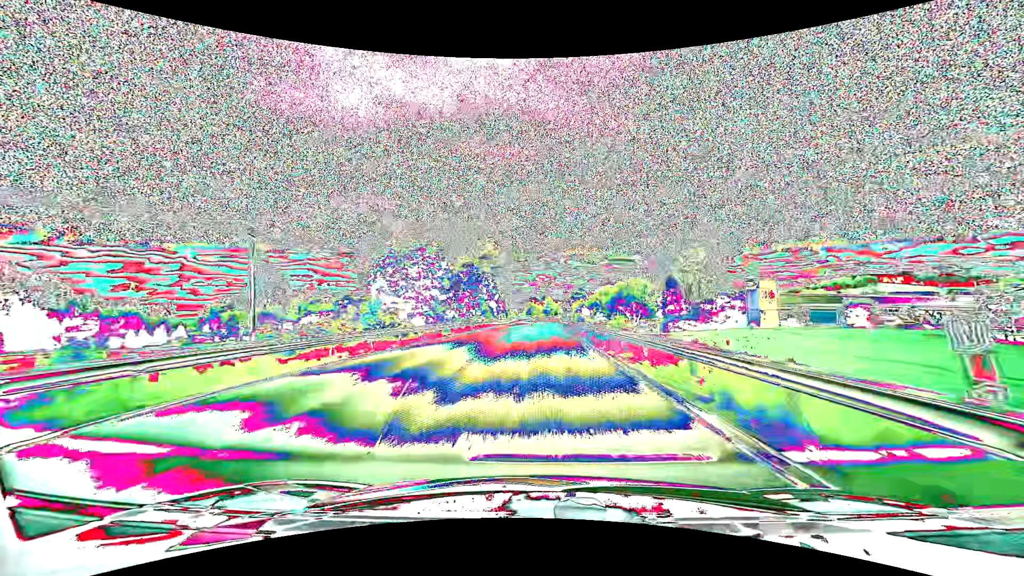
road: primary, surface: asphalt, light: Day
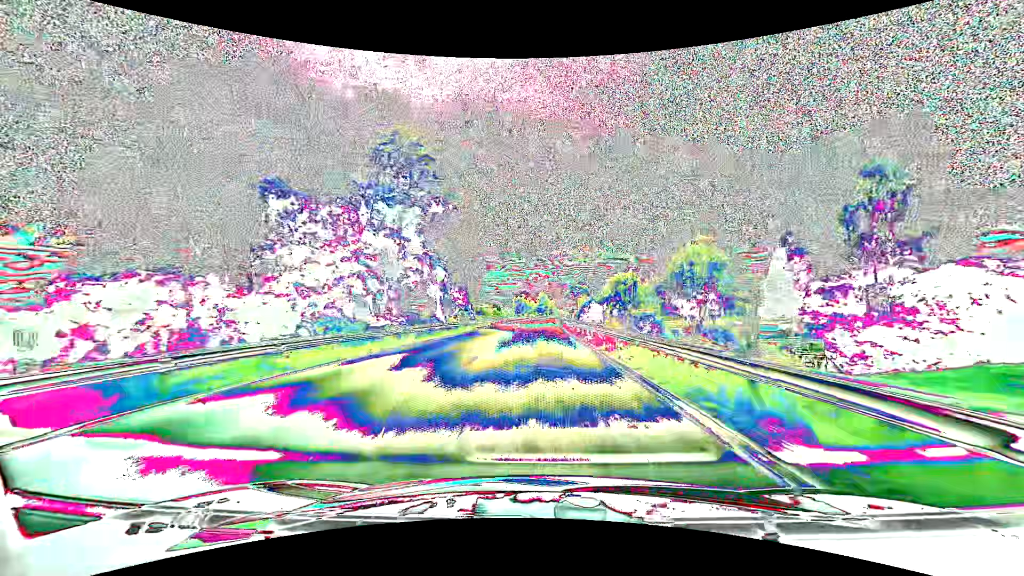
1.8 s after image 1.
(+0.4, +47.4) m; +1°
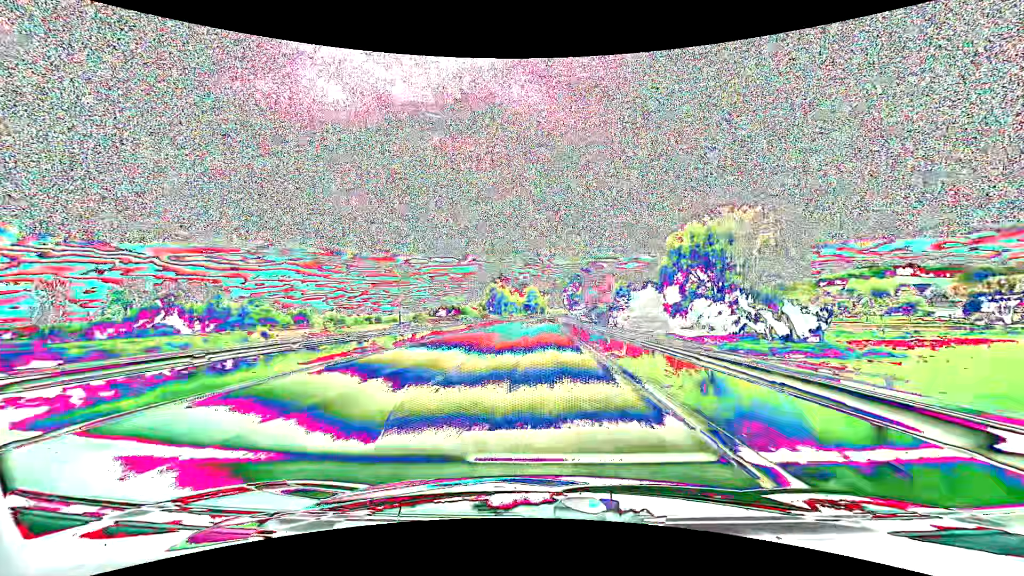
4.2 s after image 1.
(+0.7, +63.1) m; +1°
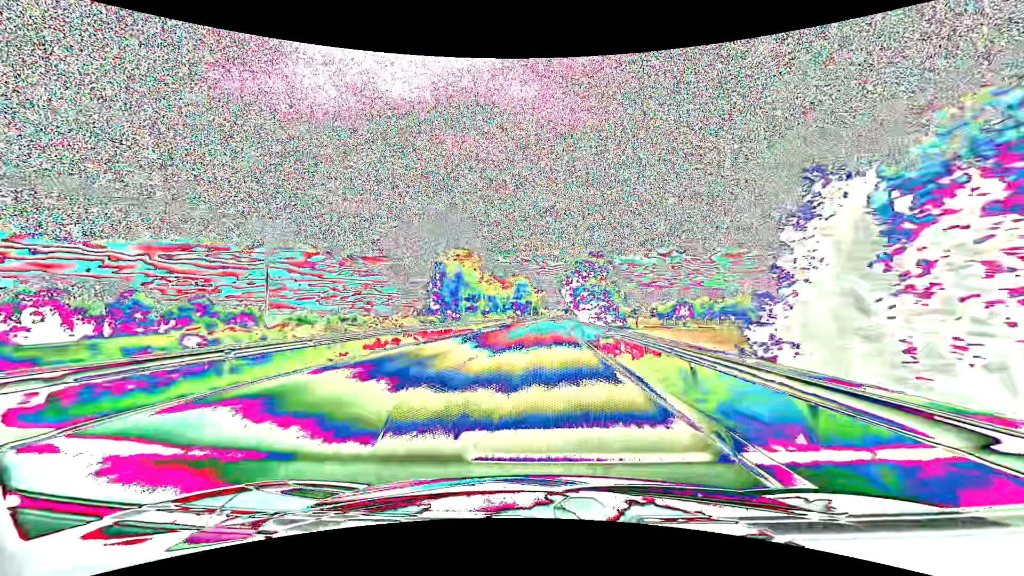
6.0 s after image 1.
(+0.1, +47.2) m; 0°
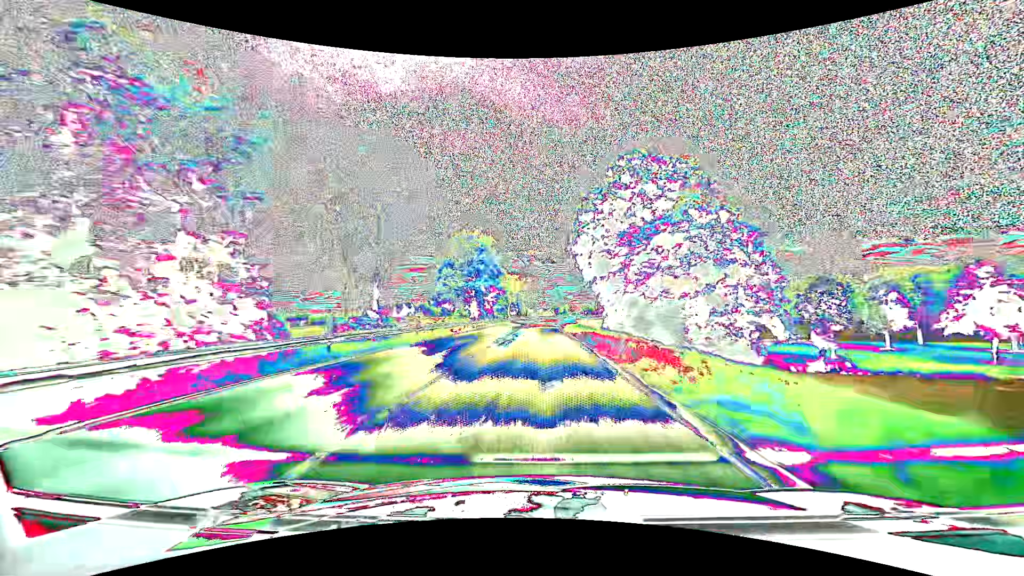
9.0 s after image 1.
(+1.4, +78.5) m; +2°
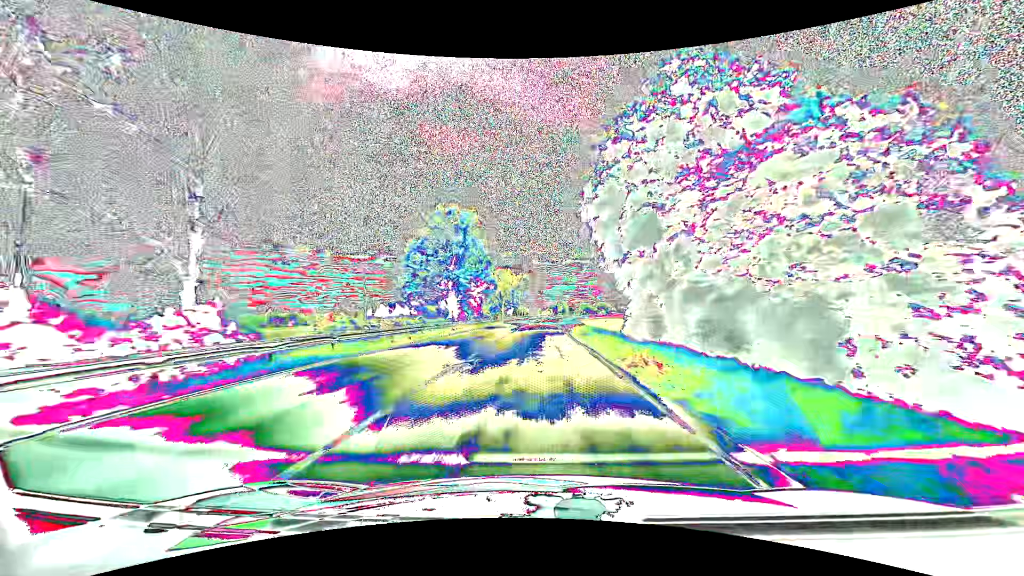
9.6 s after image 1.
(0.0, +15.7) m; 0°
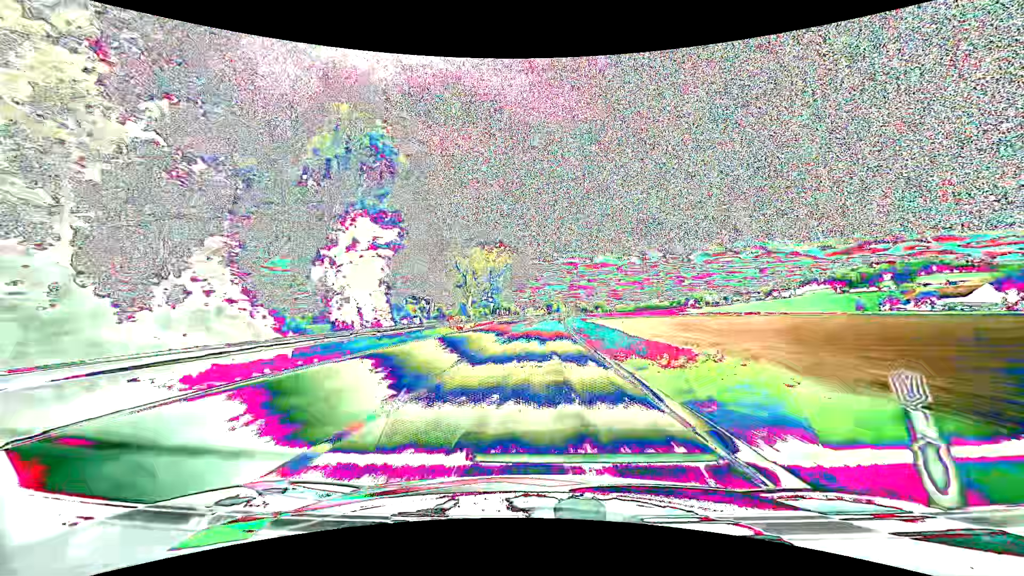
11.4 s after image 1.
(+0.2, +46.9) m; +1°
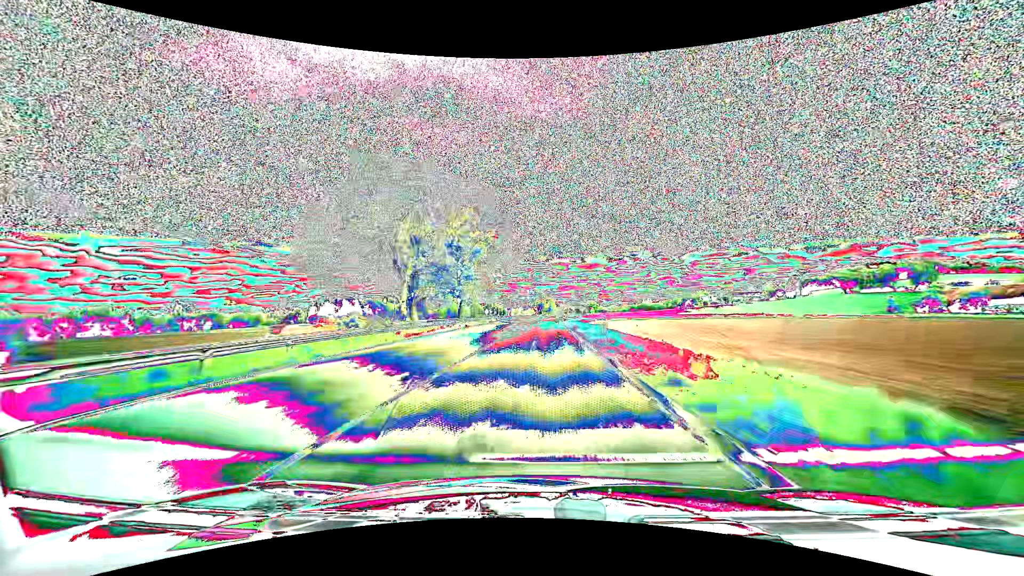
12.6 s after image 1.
(+0.3, +31.1) m; +1°
(0, +10) (0, +20) (0, +30) (+1, +40) (+1, +50) (+1, +60) (+1, +70) (+2, +80) (+2, +90) (+3, +100) m
